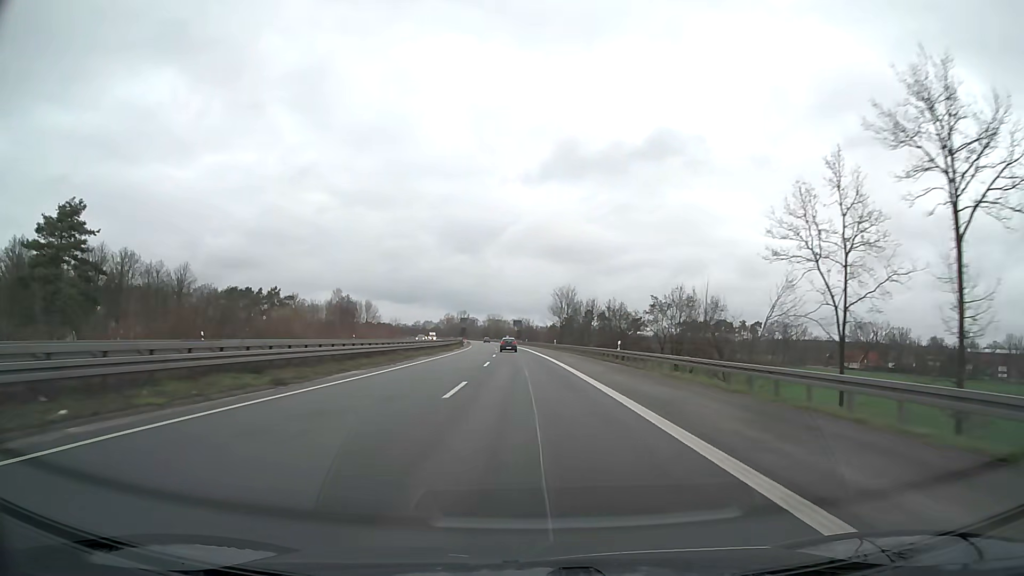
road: motorway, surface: asphalt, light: Day
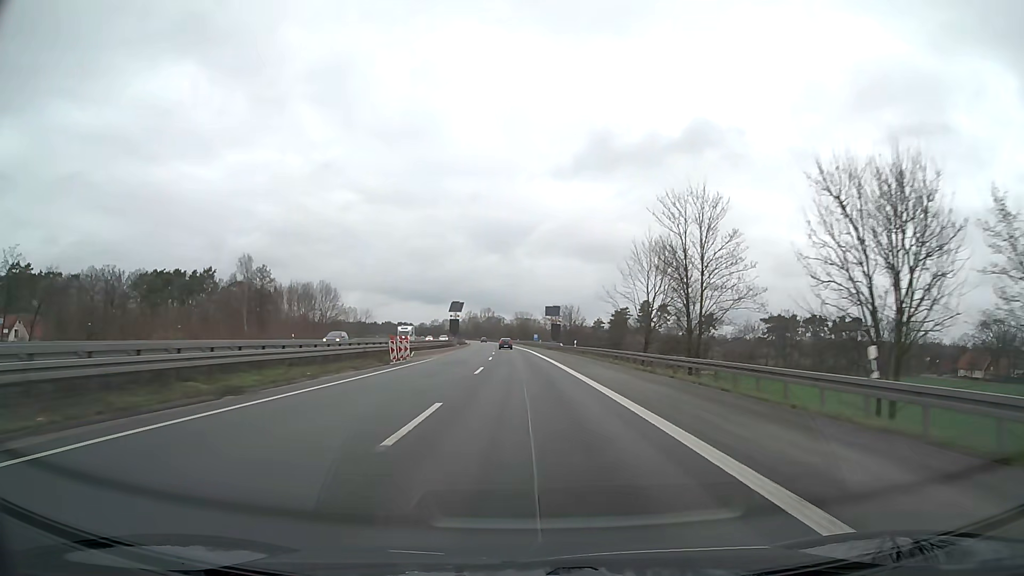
(-1.8, +79.2) m; -3°
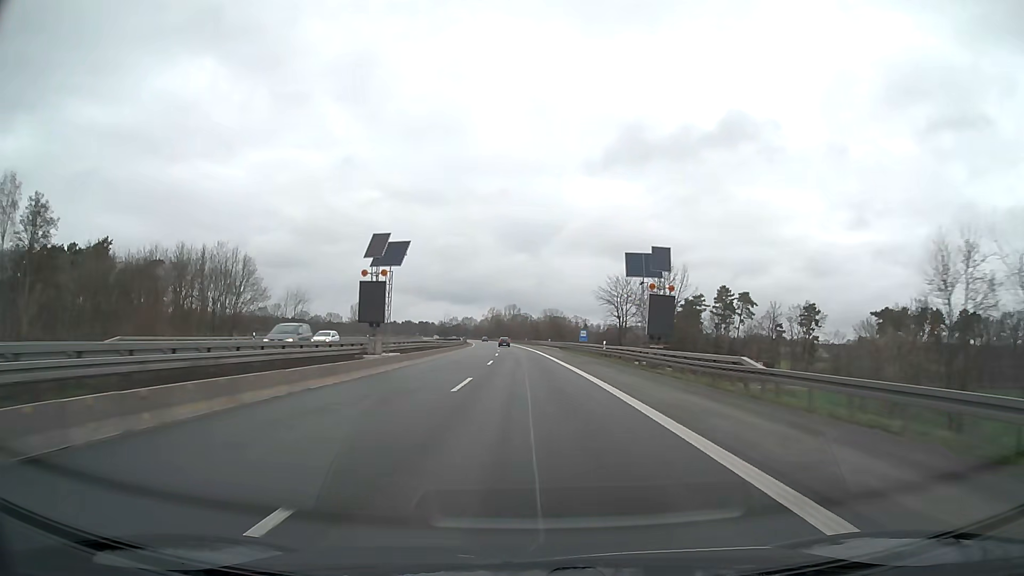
(-1.2, +63.3) m; -2°
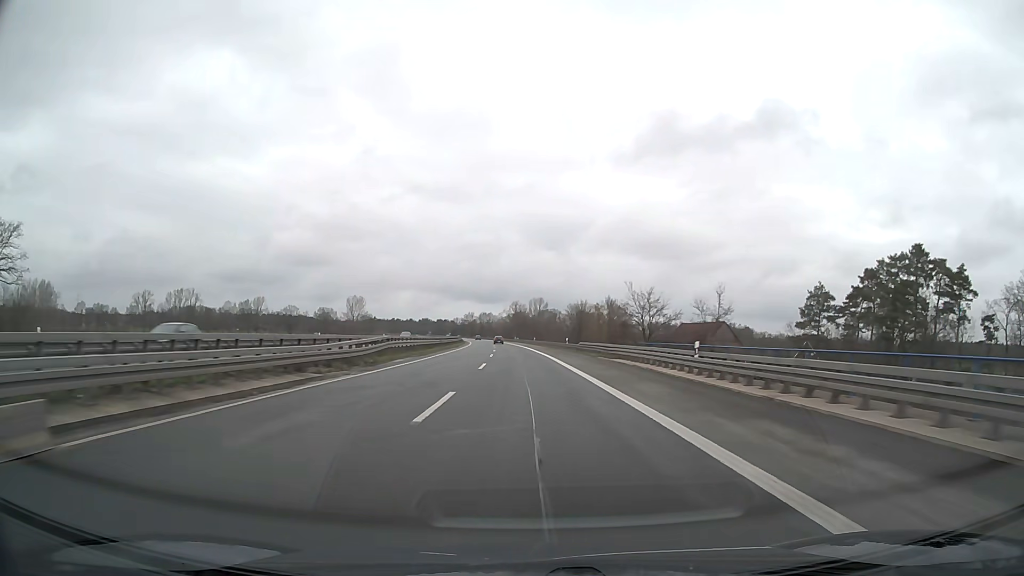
(-1.7, +79.1) m; -2°
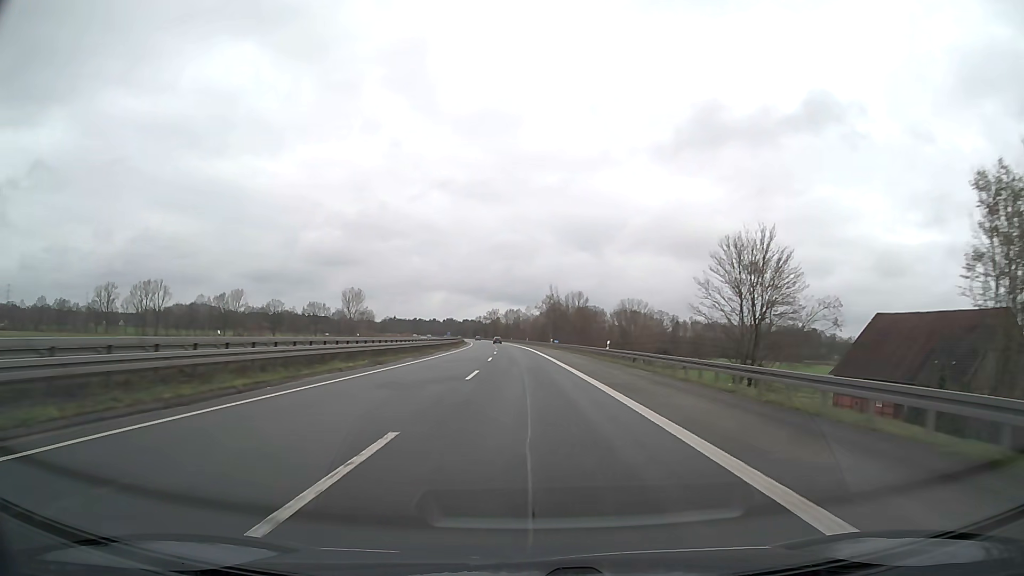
(-1.8, +79.1) m; -3°
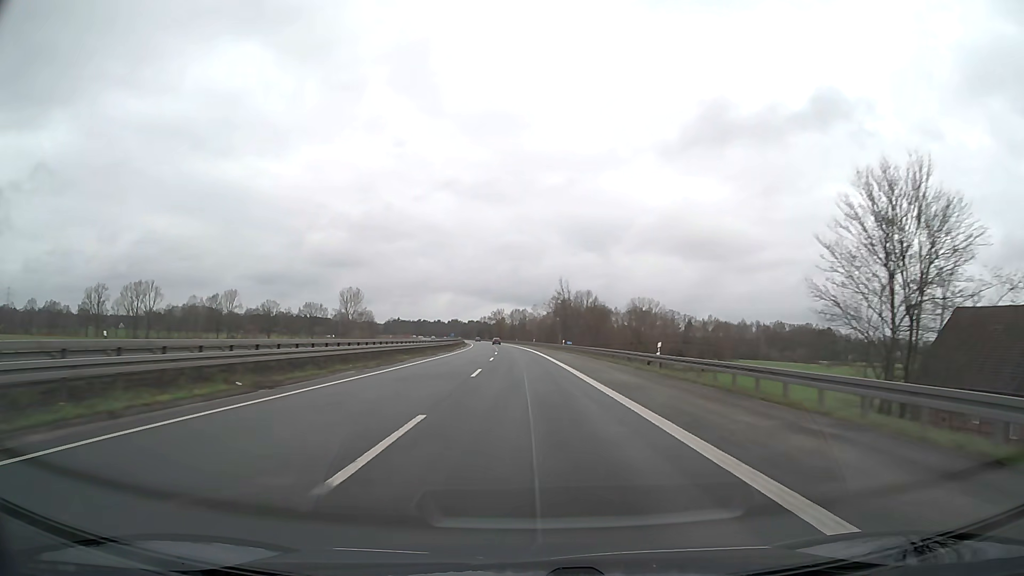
(-0.1, +15.8) m; 0°
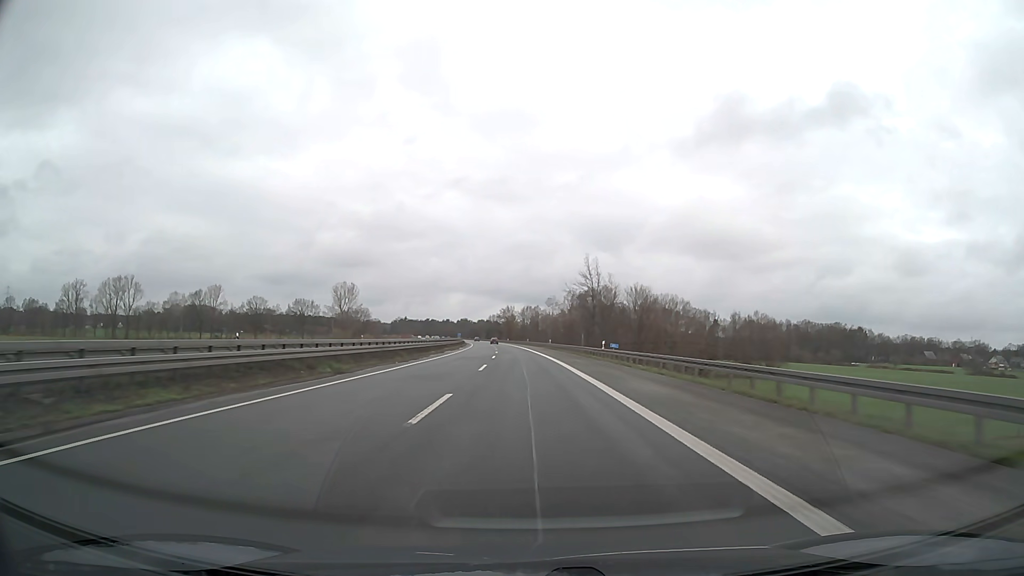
(-0.3, +31.6) m; -1°
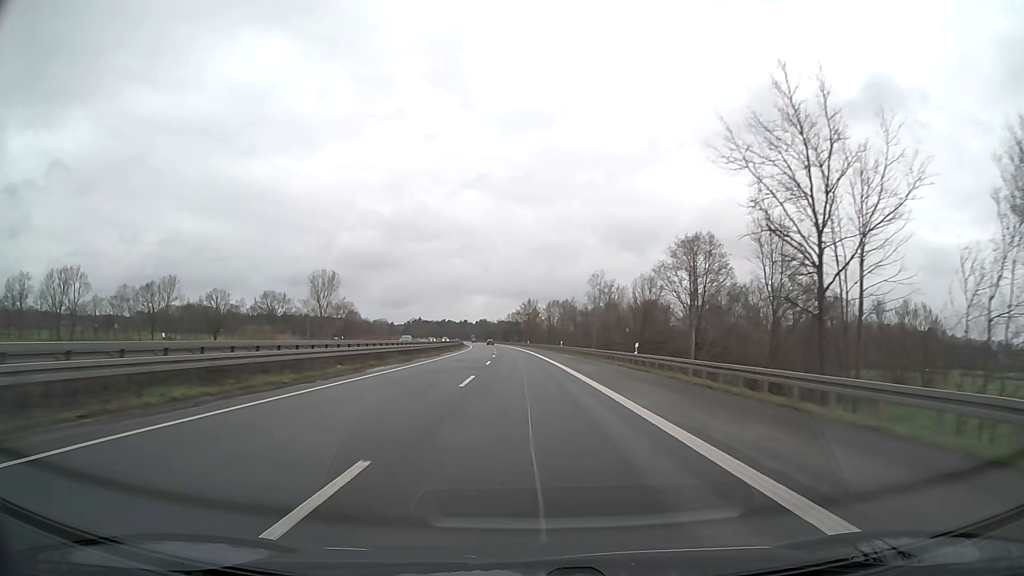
(-1.1, +63.1) m; -2°
(0, +10) (0, +20) (0, +30) (0, +40) (-1, +50) (-1, +60) (-1, +70) (-2, +80) (-2, +90) (-3, +100) m
